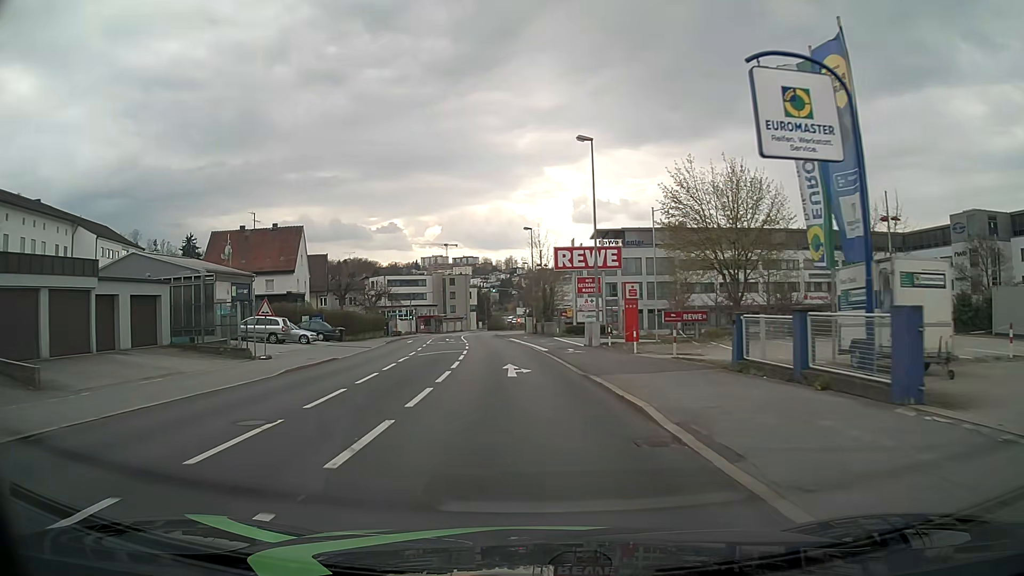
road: tertiary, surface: asphalt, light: Day
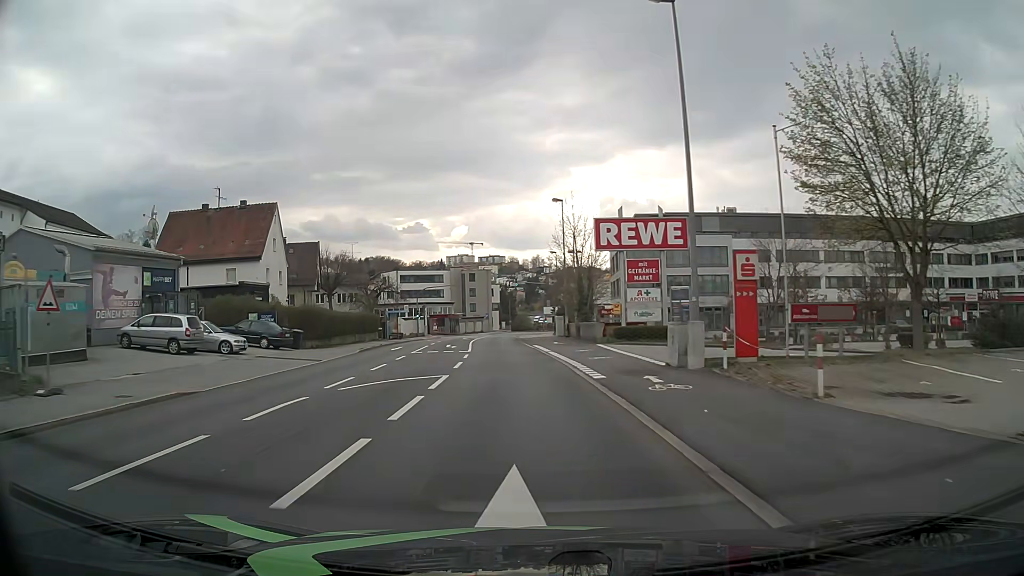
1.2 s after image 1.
(-0.4, +15.3) m; -3°
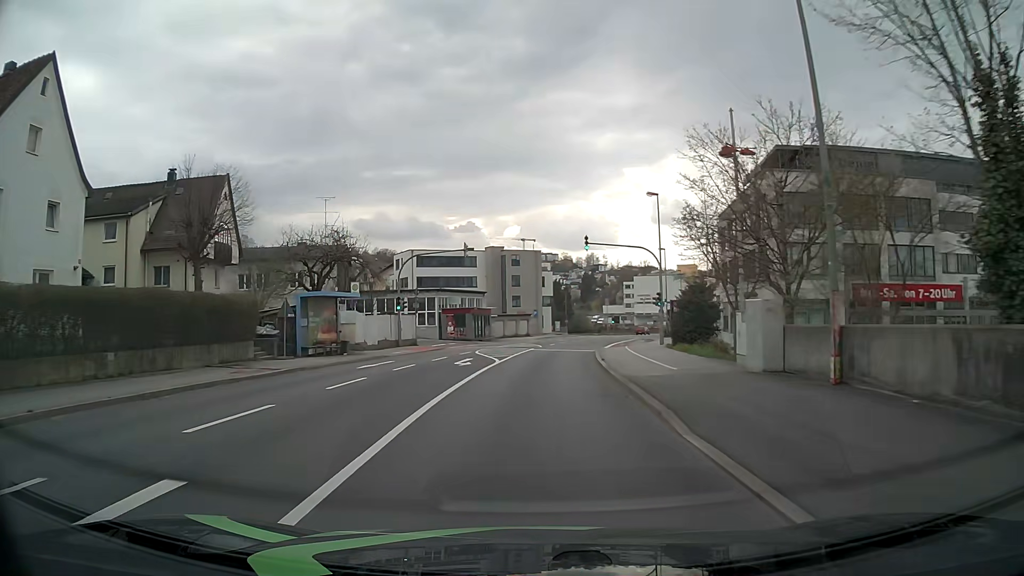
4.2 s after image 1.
(-2.0, +38.1) m; -4°
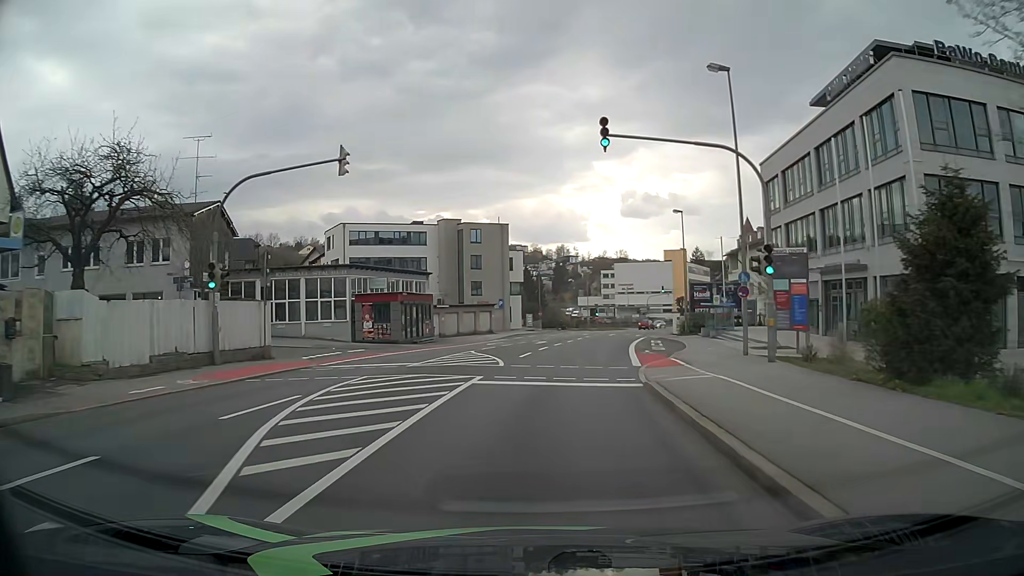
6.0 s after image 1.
(+0.3, +22.8) m; +2°
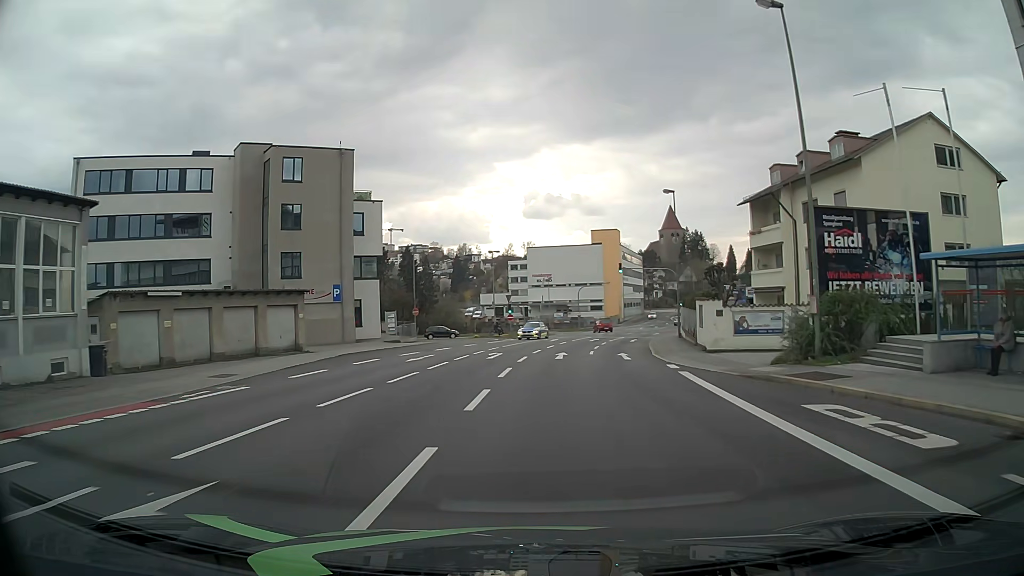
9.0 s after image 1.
(+2.3, +38.1) m; +7°
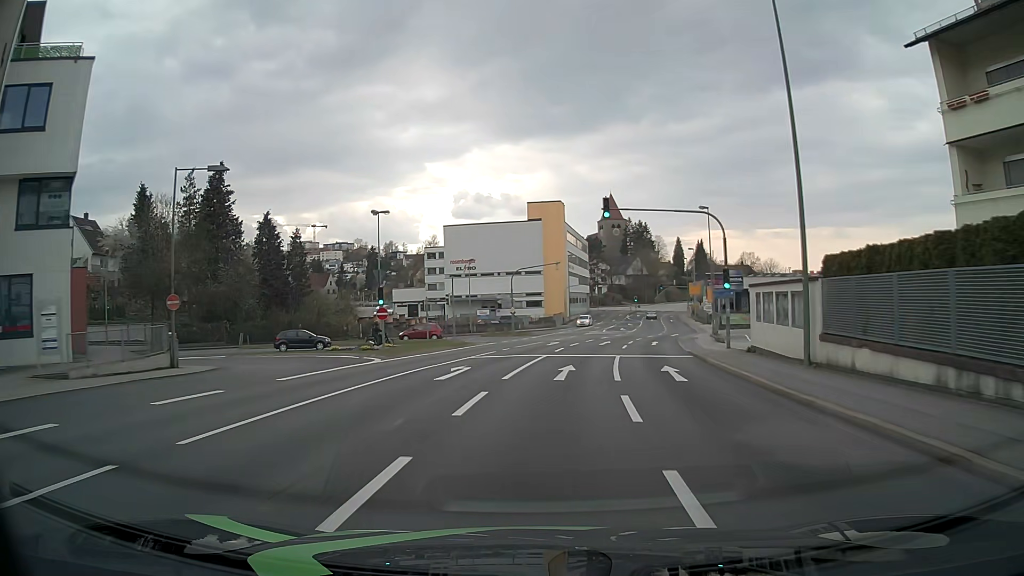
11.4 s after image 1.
(+1.8, +30.6) m; +6°
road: tertiary_link
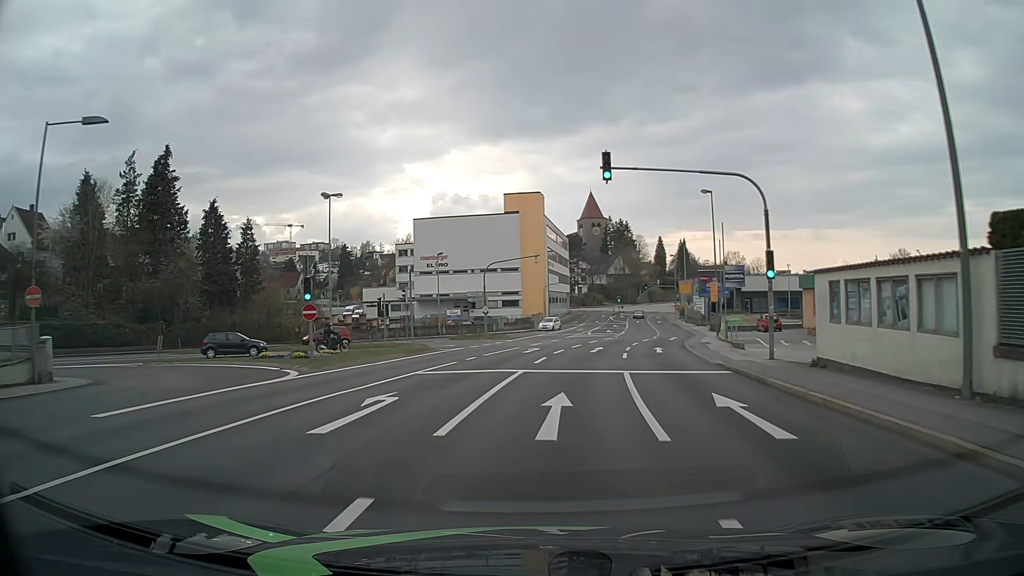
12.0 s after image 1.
(+0.2, +7.7) m; +2°
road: tertiary
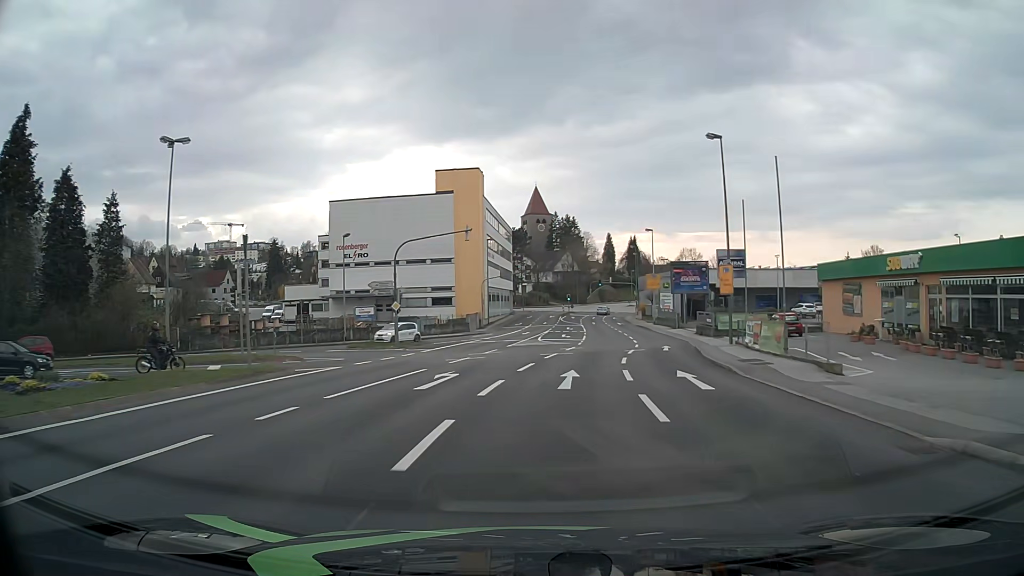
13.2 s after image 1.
(+0.6, +15.3) m; +4°
(0, +10) (+1, +20) (+3, +30) (+4, +40) (+5, +50) (+6, +60) (+7, +70) (+8, +80) (+9, +90) (+10, +99) m
